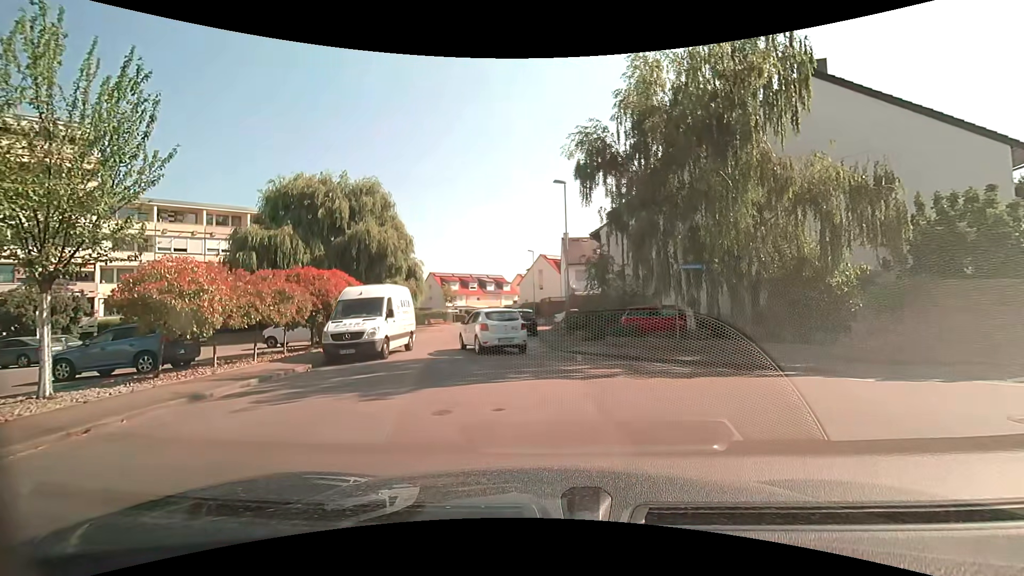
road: residential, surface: asphalt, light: Day
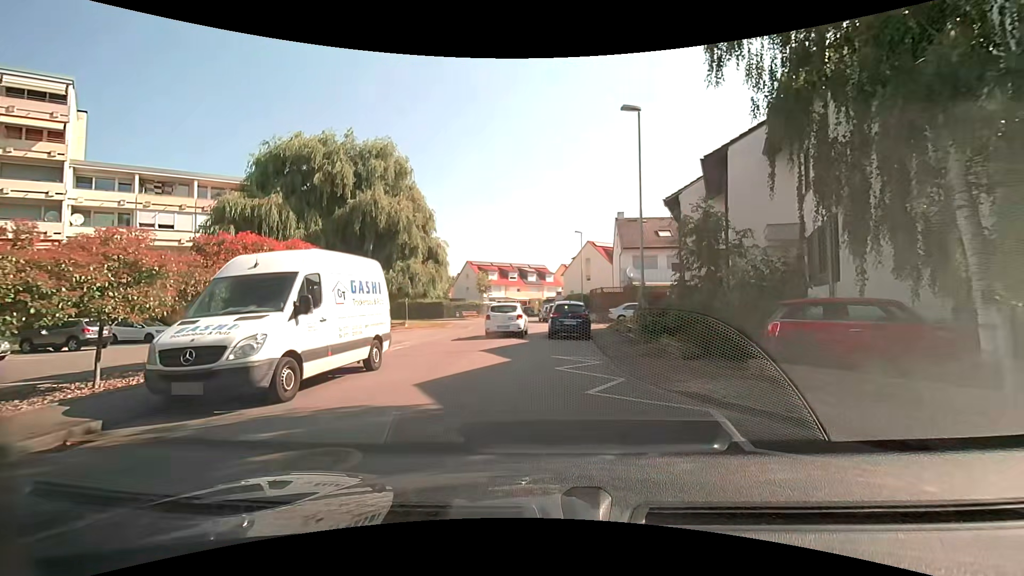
(-0.3, +9.1) m; -5°
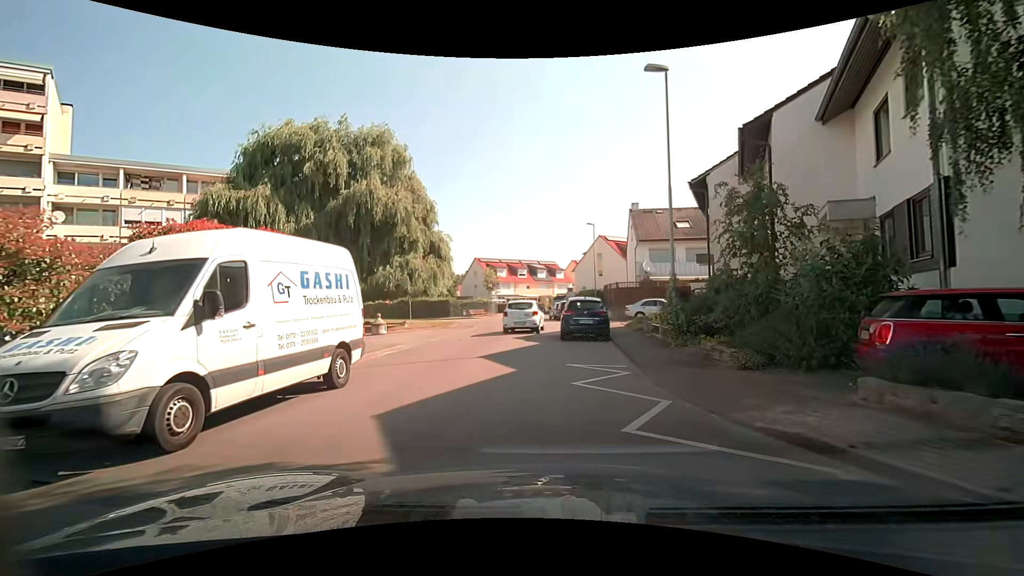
(0.0, +2.7) m; -1°
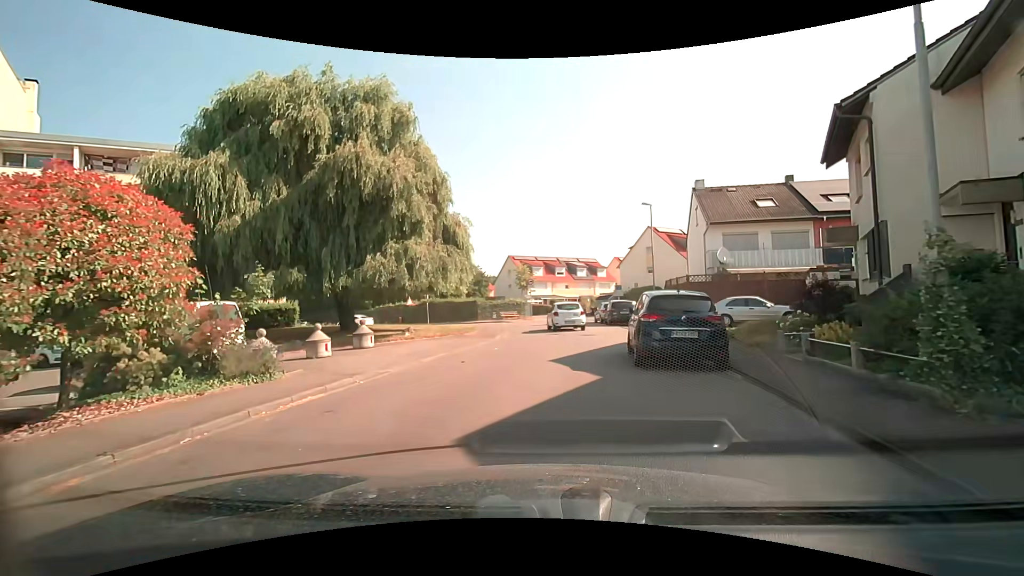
(-0.3, +8.1) m; -3°
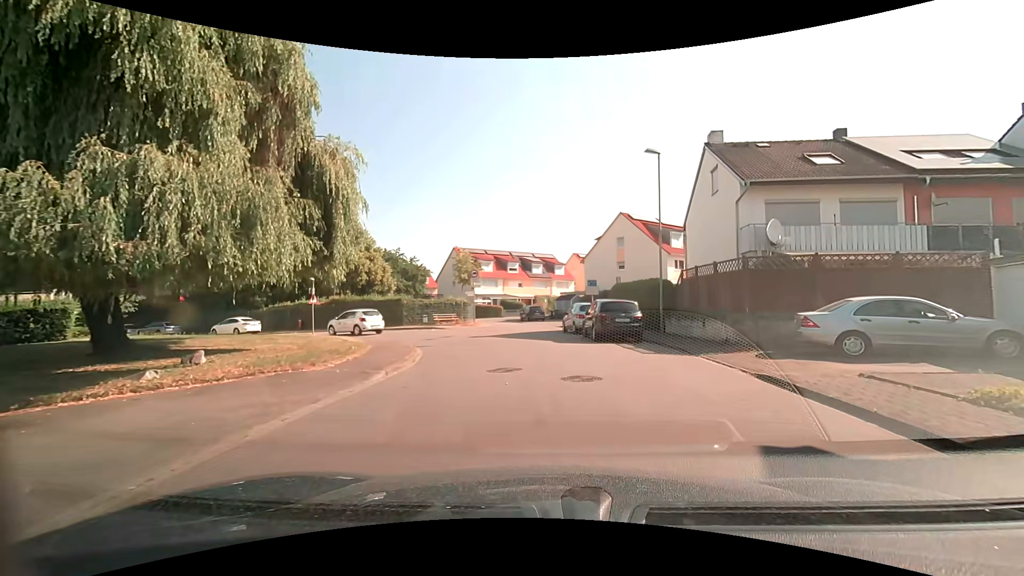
(-0.2, +12.9) m; +5°
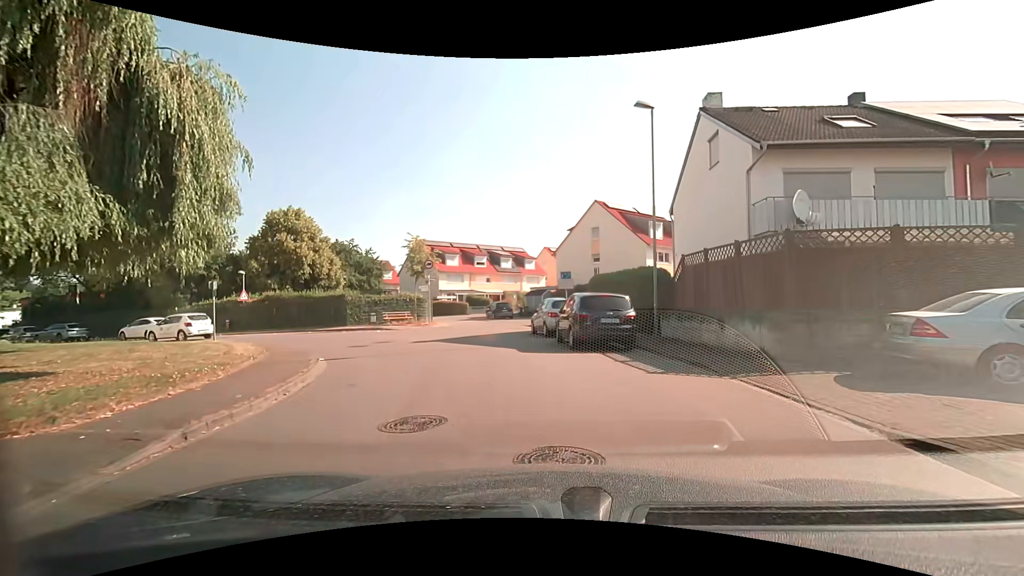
(+0.2, +5.2) m; +2°
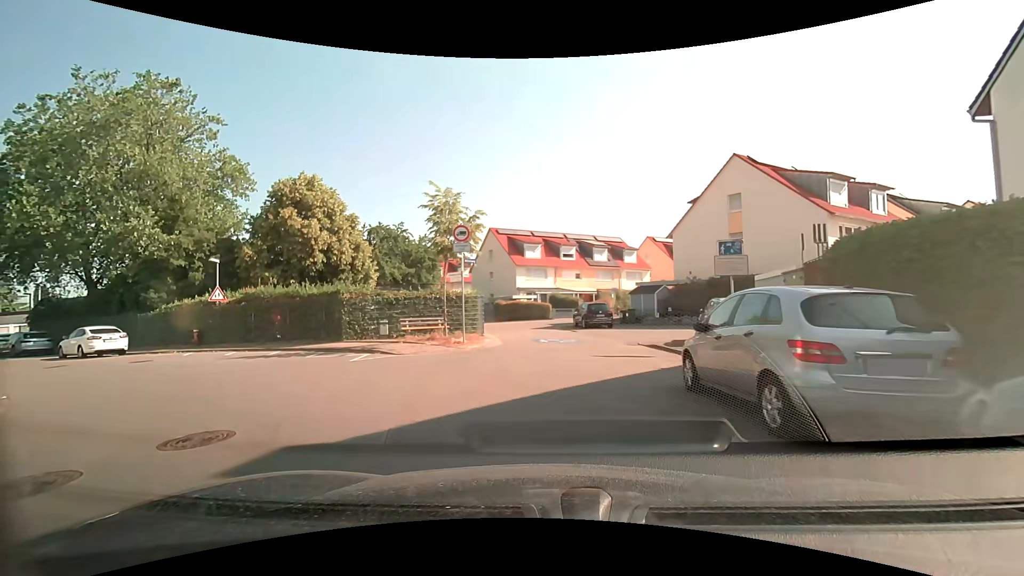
(-0.8, +14.4) m; -11°
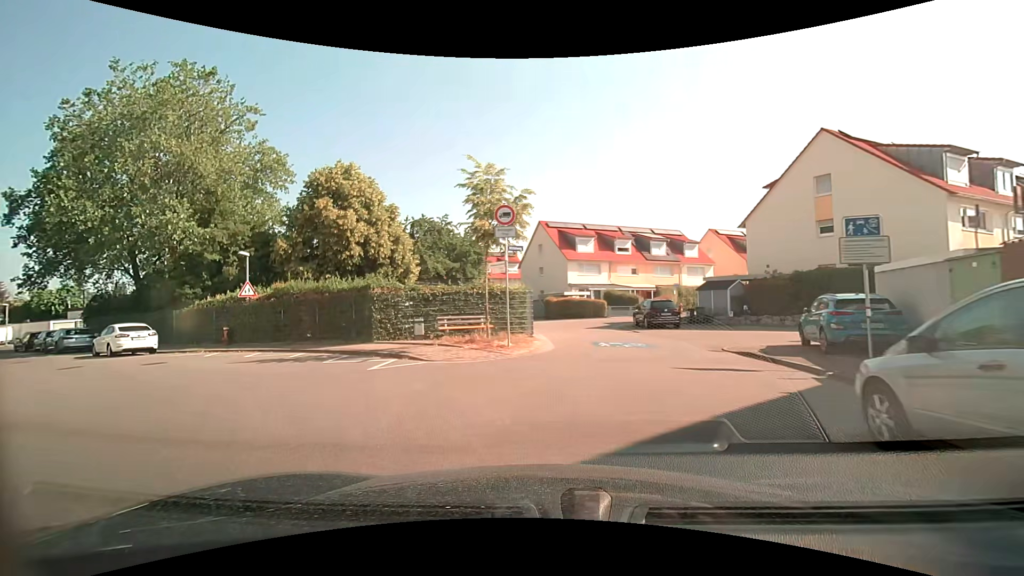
(-0.1, +3.0) m; -5°
(-3, +9) (-10, +16) (-19, +20) (-28, +26) (-36, +31) (-44, +37) (-52, +43) (-60, +49) (-69, +53) (-79, +57) m
